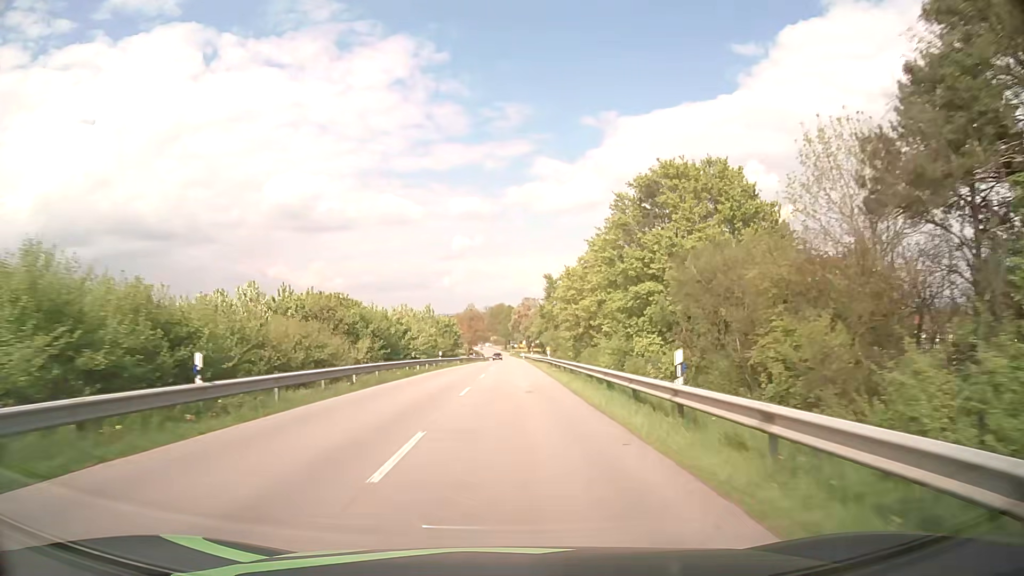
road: secondary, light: Day
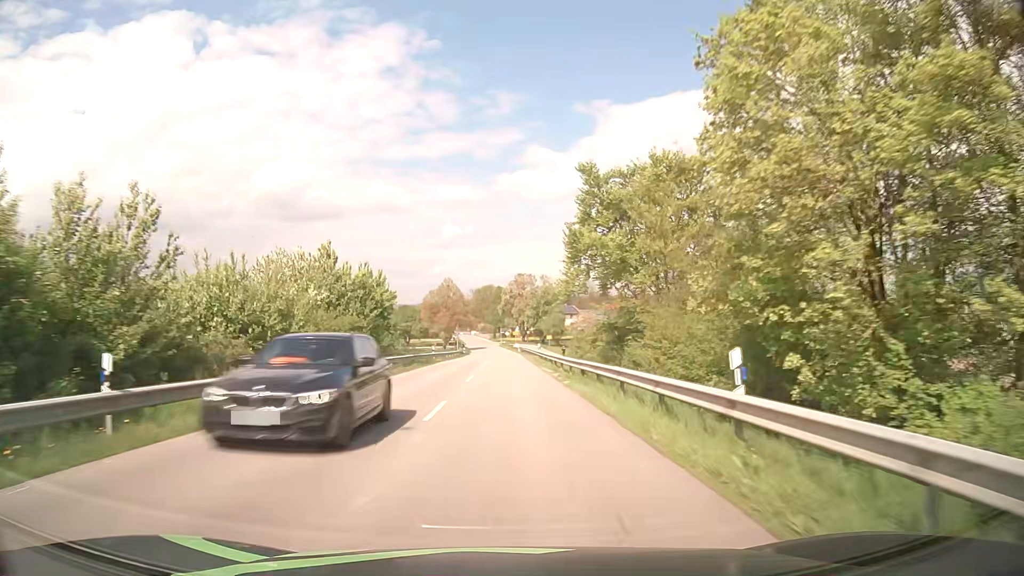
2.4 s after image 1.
(+0.3, +42.9) m; +1°
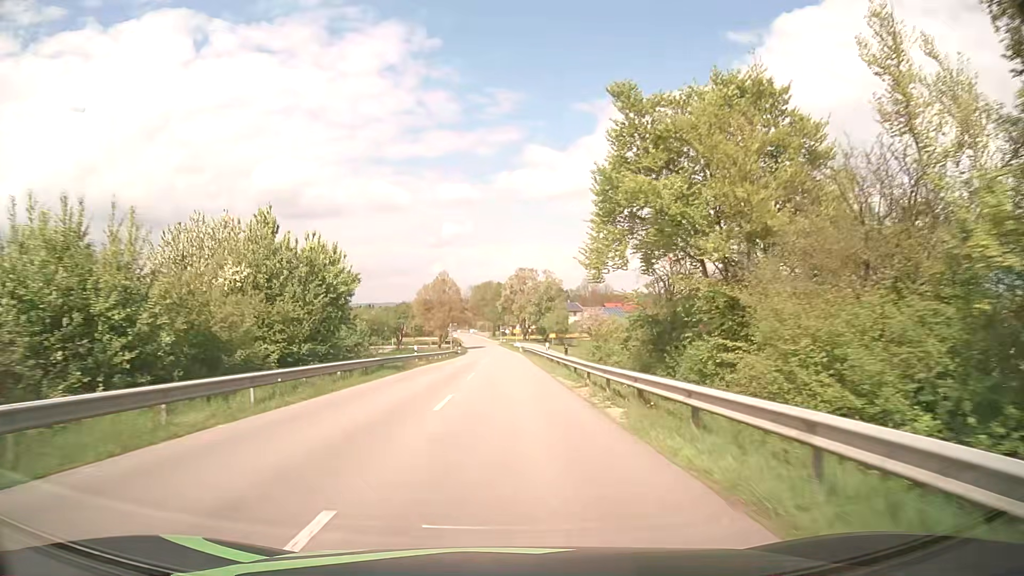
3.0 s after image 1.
(0.0, +10.2) m; 0°
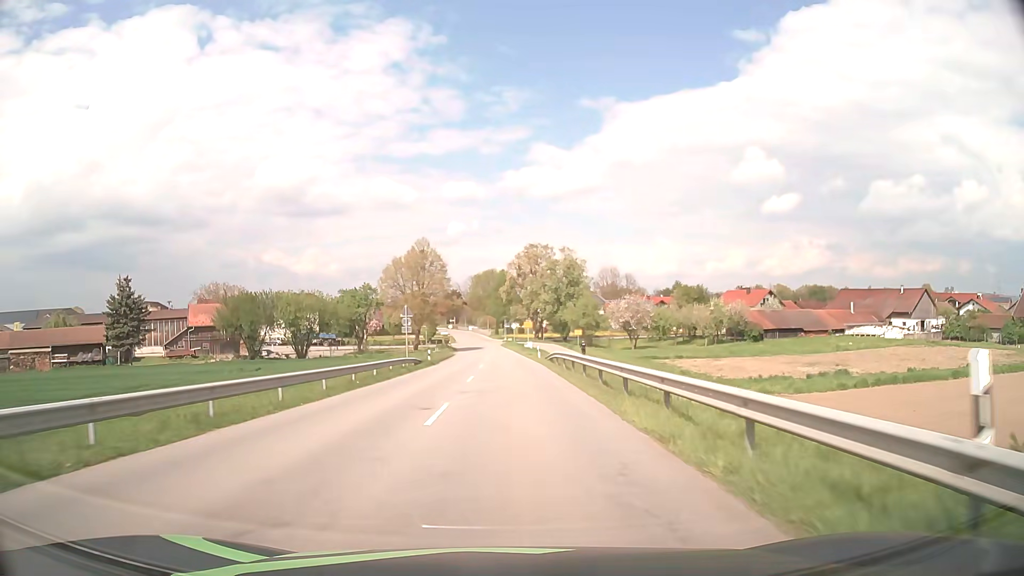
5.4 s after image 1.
(-0.2, +38.1) m; -1°
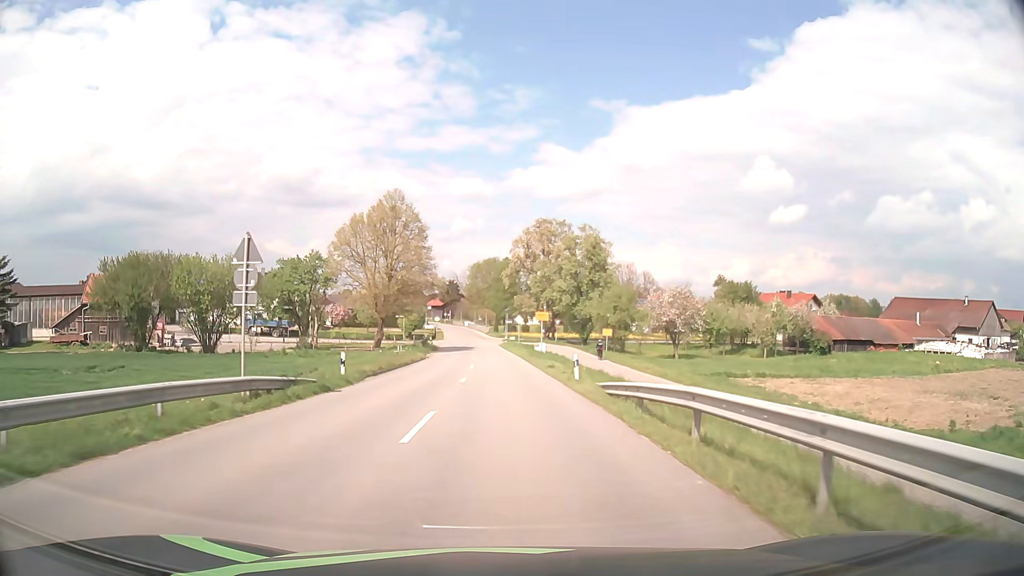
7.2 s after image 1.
(0.0, +25.8) m; 0°
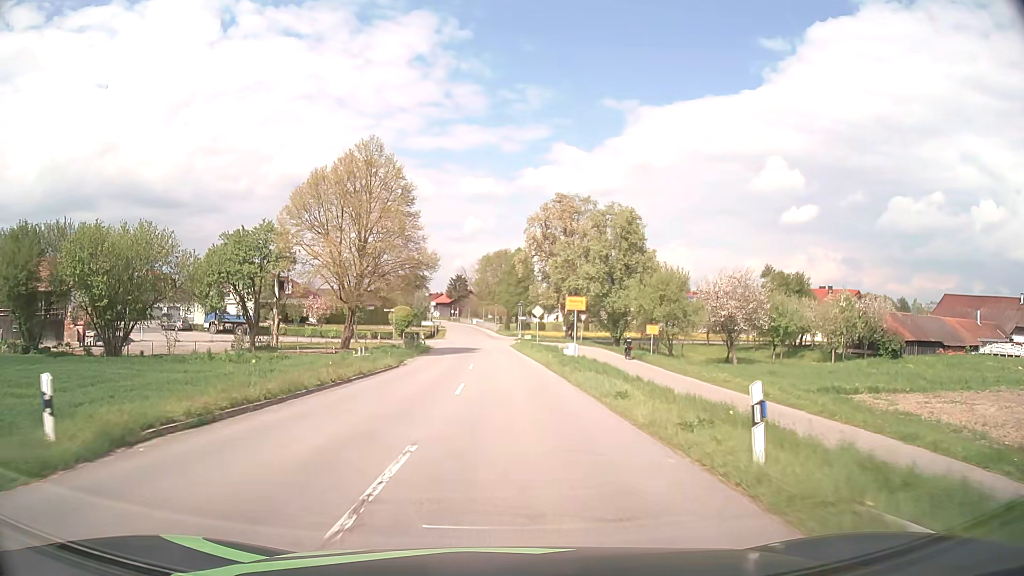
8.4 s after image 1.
(-0.1, +16.1) m; -1°
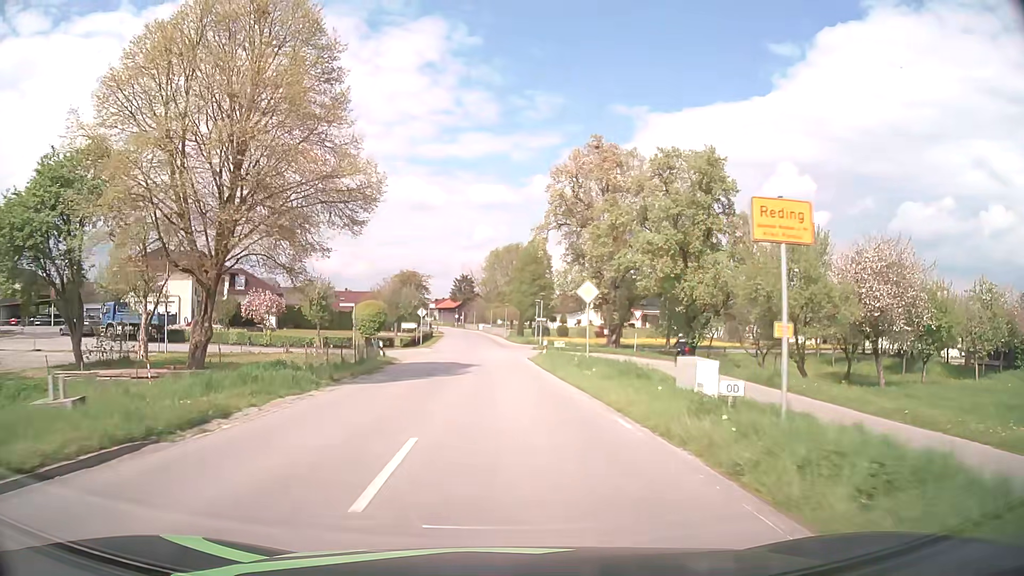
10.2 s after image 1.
(-0.2, +23.5) m; -1°
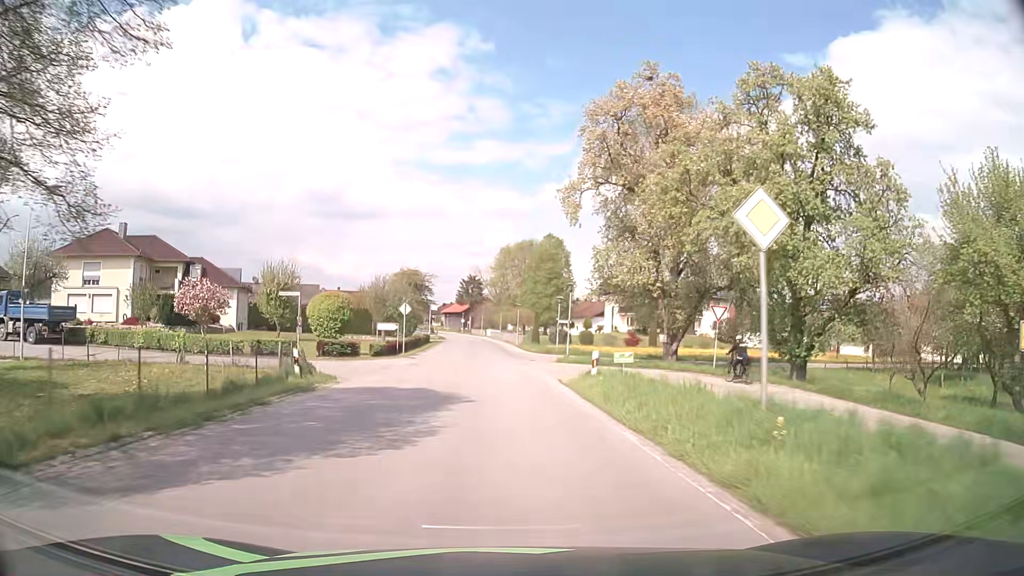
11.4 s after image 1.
(-0.1, +15.4) m; -1°
(0, +10) (0, +20) (-1, +30) (-1, +40) (-2, +50) (-2, +60) (-3, +70) (-3, +80) (-4, +90) (-5, +100) m
